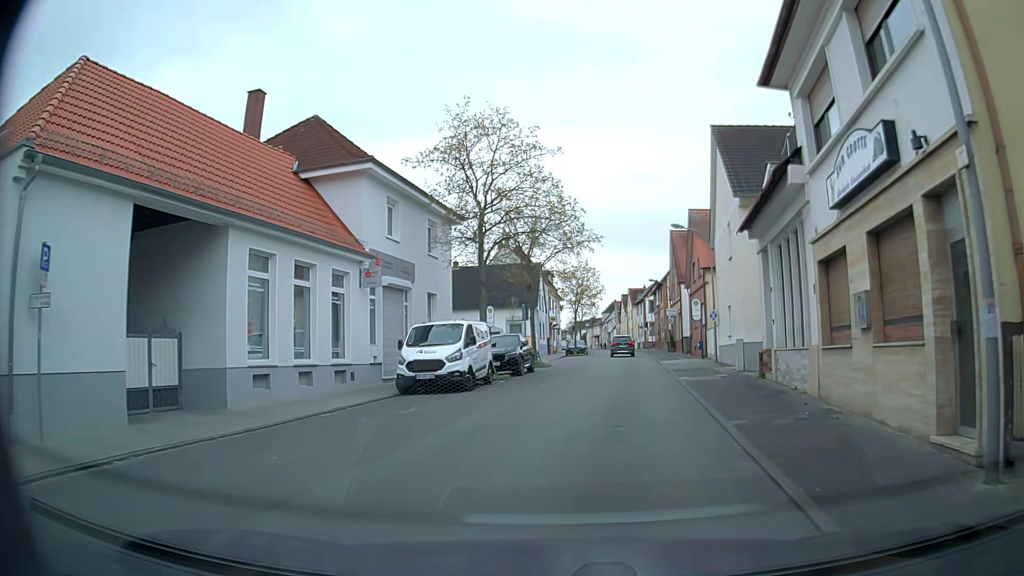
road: residential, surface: asphalt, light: Day
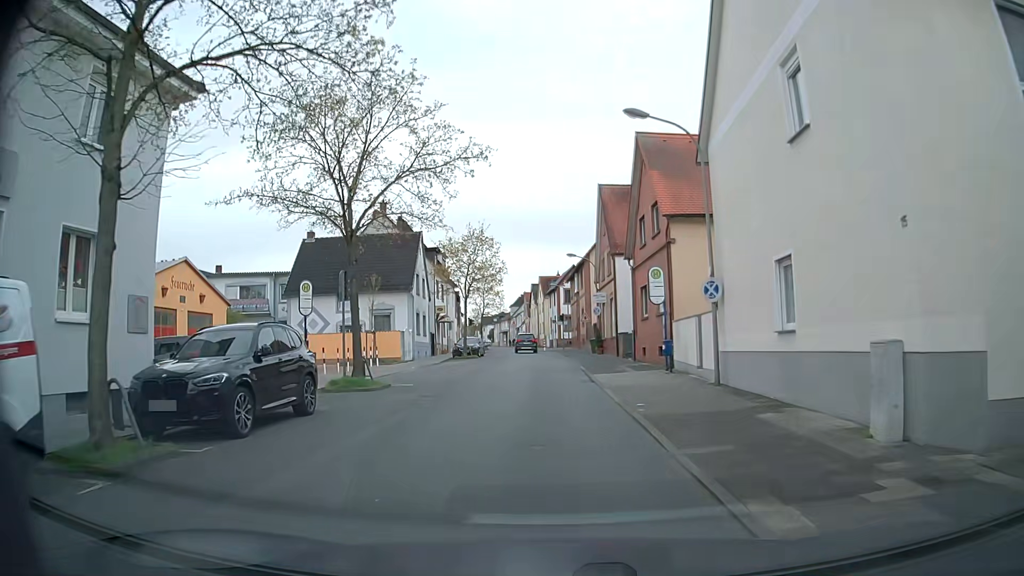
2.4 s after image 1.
(+2.1, +16.9) m; +9°
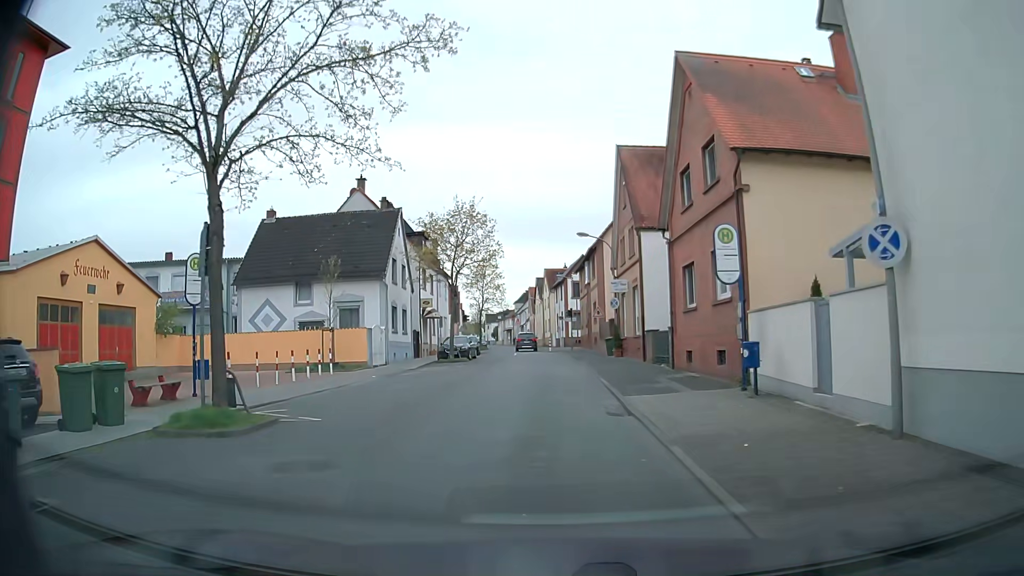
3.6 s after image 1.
(-0.1, +8.6) m; -2°
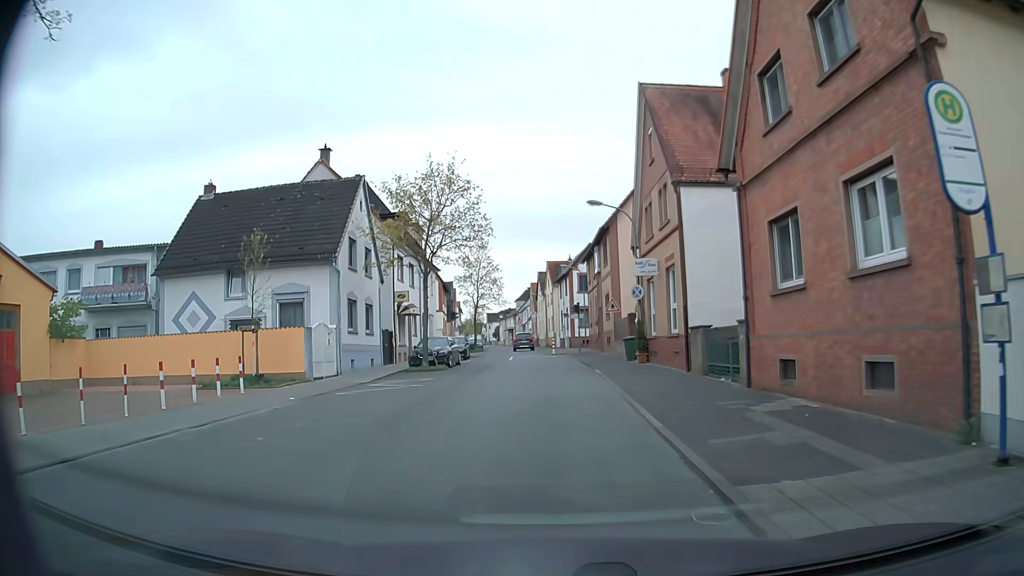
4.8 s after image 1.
(+0.2, +8.6) m; +2°
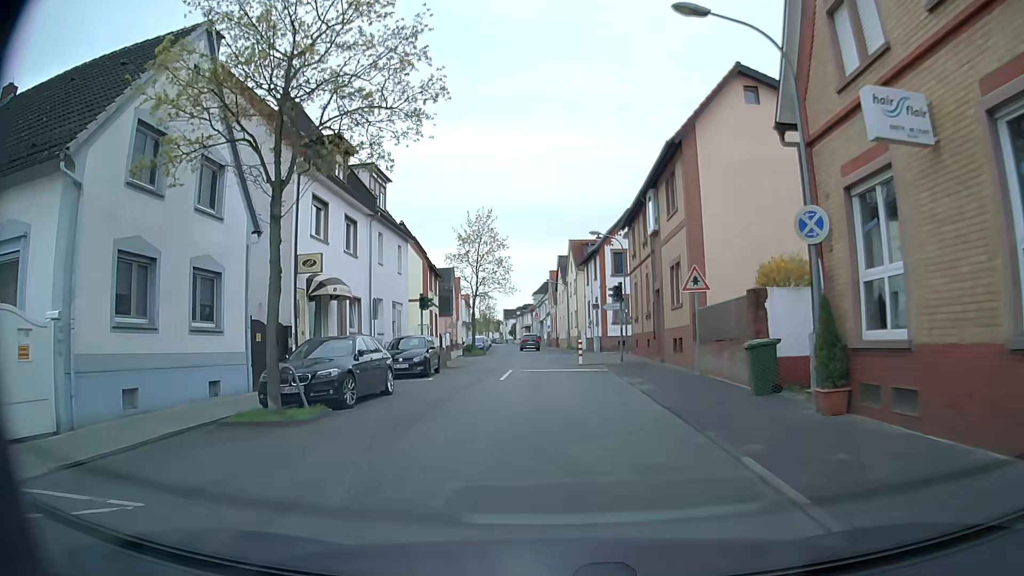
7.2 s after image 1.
(-0.6, +17.4) m; -4°
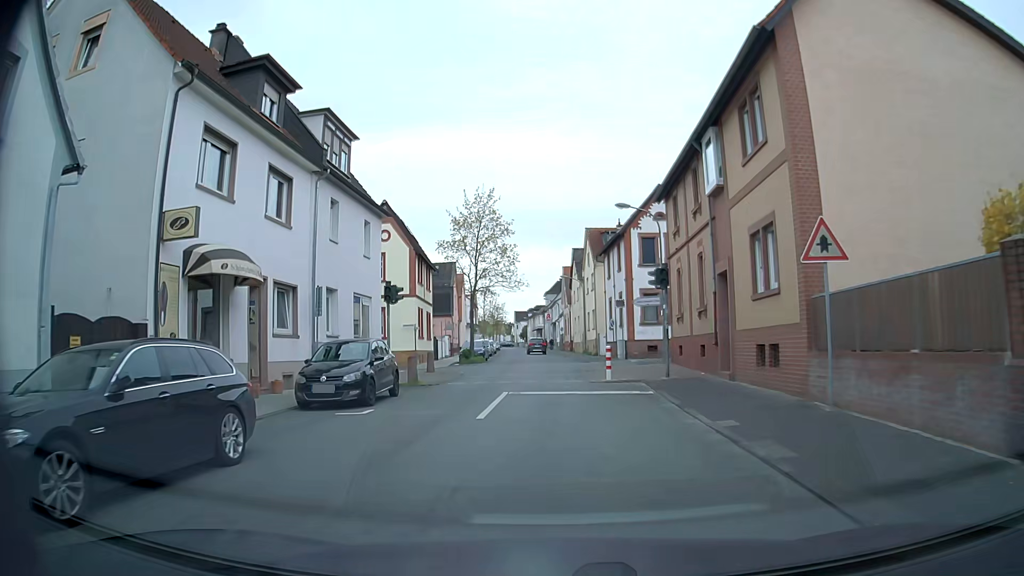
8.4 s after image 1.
(+0.1, +8.7) m; +1°
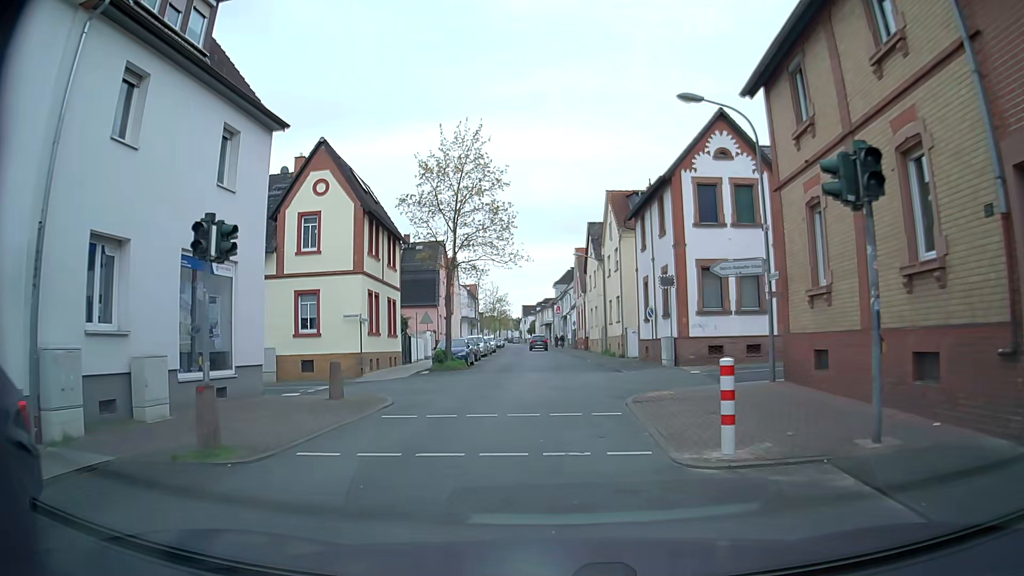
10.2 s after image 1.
(-0.2, +13.1) m; -2°
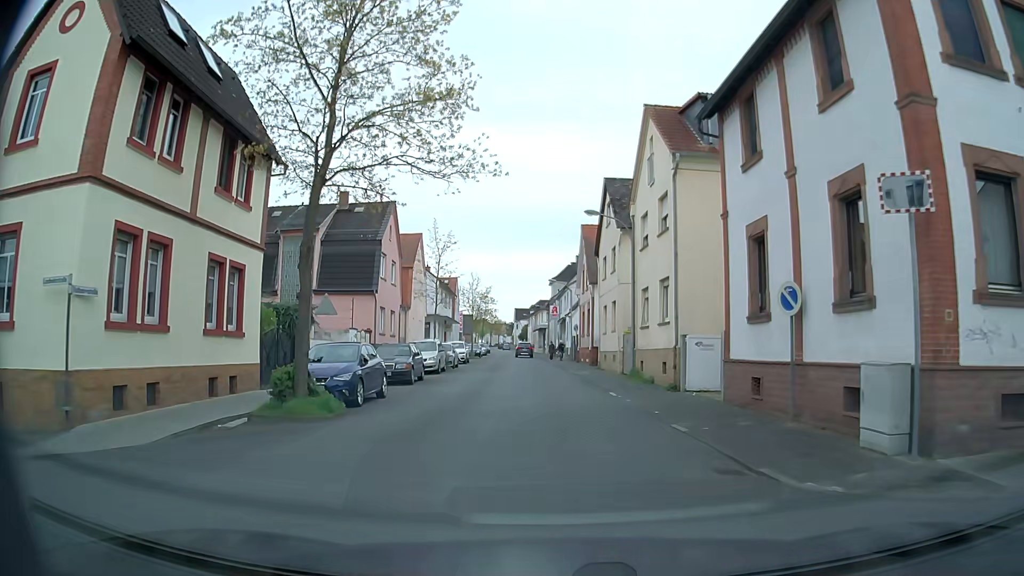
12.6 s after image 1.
(0.0, +17.6) m; -1°
(0, +10) (0, +20) (0, +30) (-1, +40) (-1, +50) (-1, +60) (-1, +70) (-2, +80) (-2, +90) (-3, +100) m
